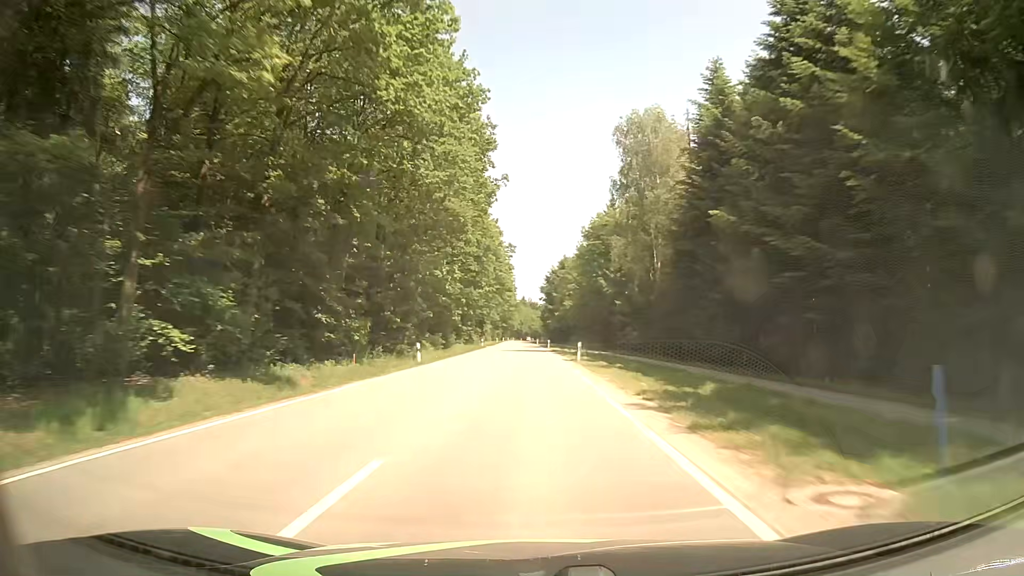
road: tertiary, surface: asphalt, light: Day
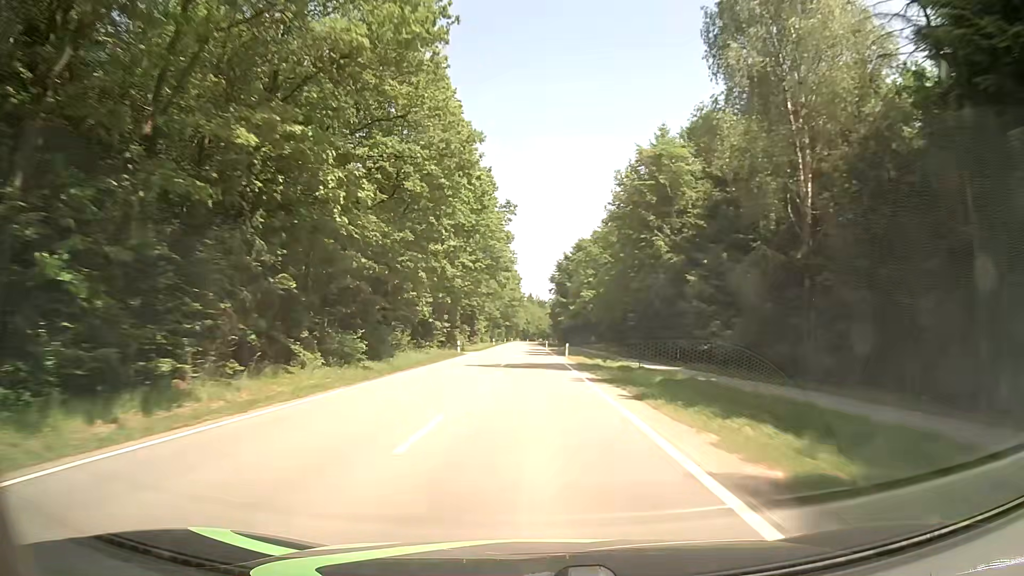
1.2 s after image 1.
(-0.3, +31.7) m; 0°
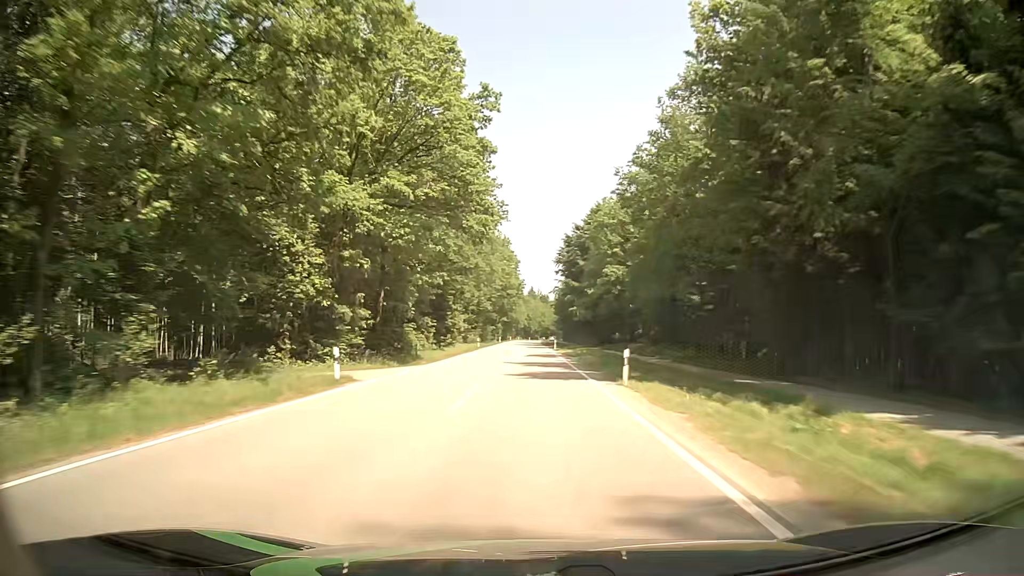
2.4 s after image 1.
(-0.3, +31.7) m; -1°
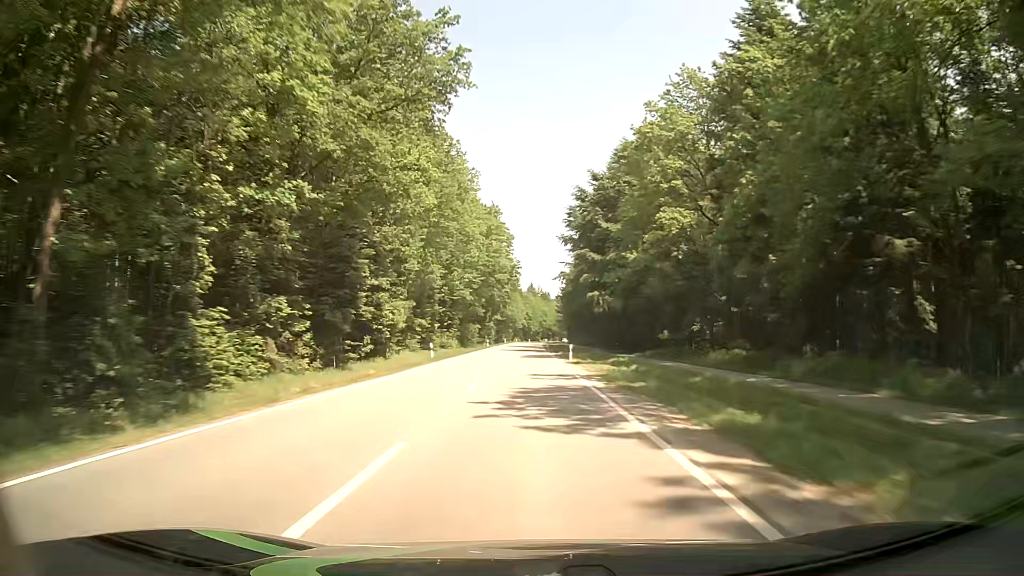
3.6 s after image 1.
(+0.1, +31.7) m; 0°
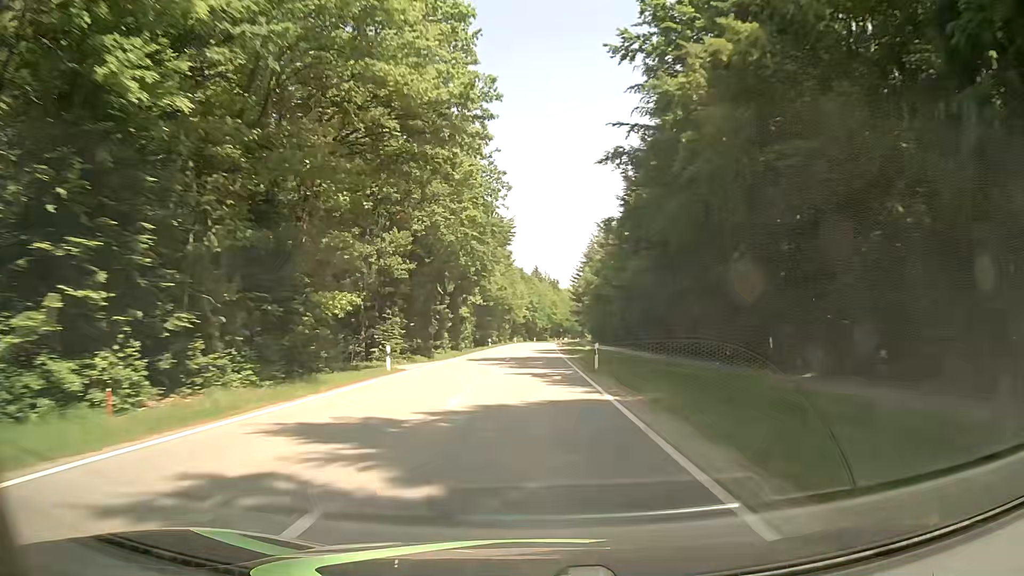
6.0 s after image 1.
(-0.4, +63.4) m; 0°
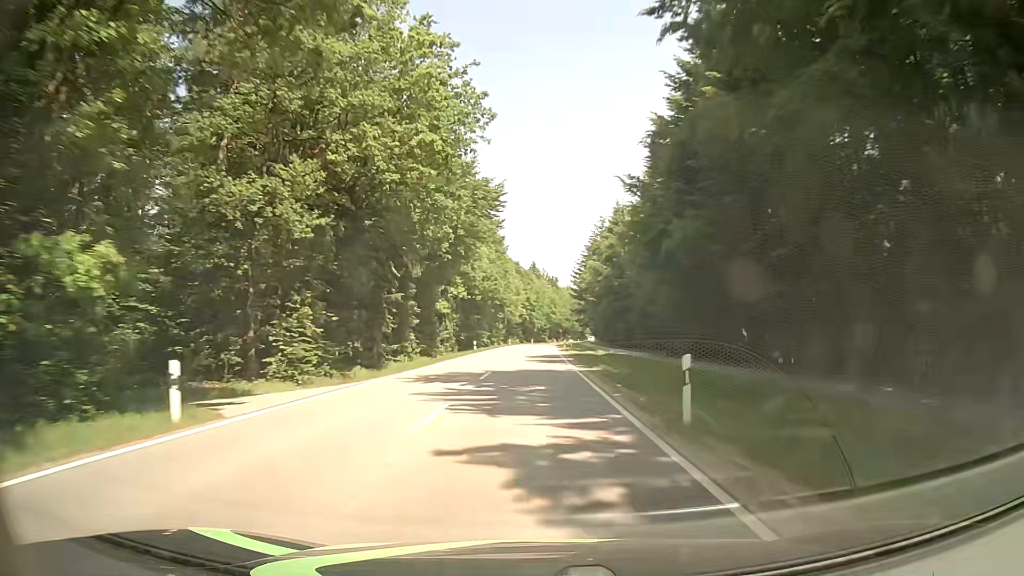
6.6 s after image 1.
(0.0, +15.8) m; +1°
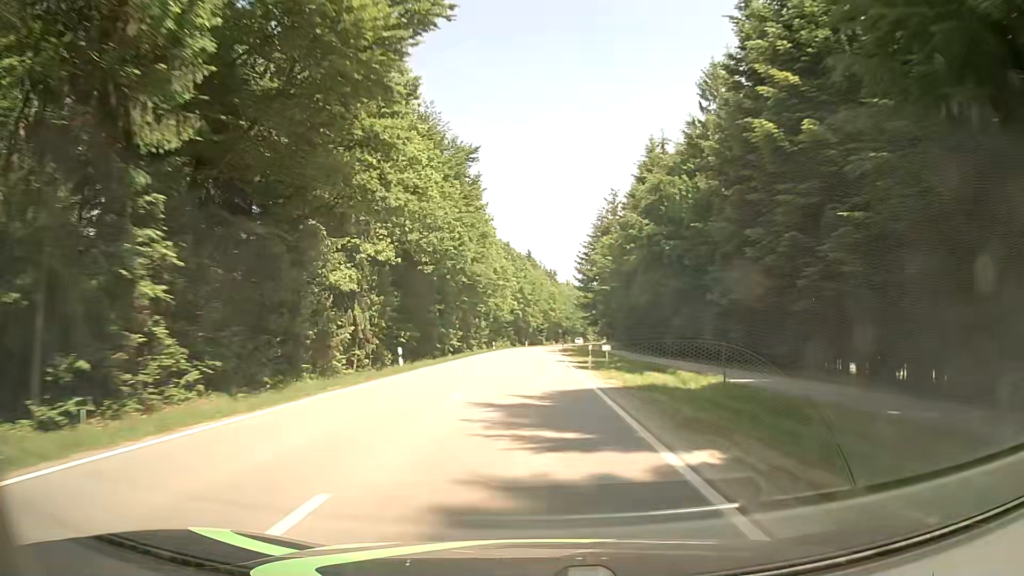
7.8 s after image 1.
(-0.2, +31.7) m; 0°
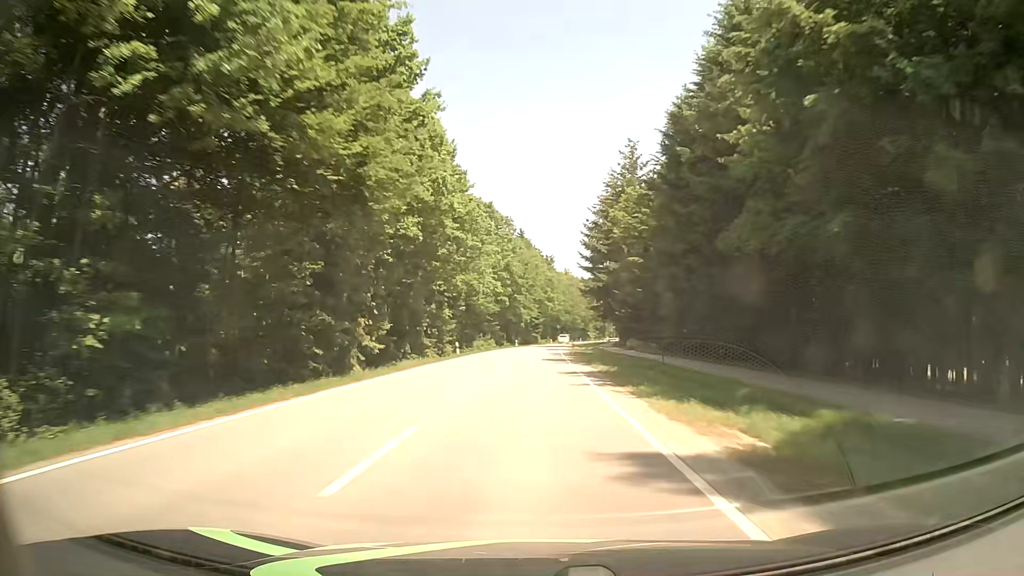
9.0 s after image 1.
(+0.1, +31.6) m; 0°
(0, +10) (0, +20) (0, +30) (0, +40) (+1, +50) (+1, +60) (+1, +70) (+2, +80) (+2, +90) (+3, +100) m
